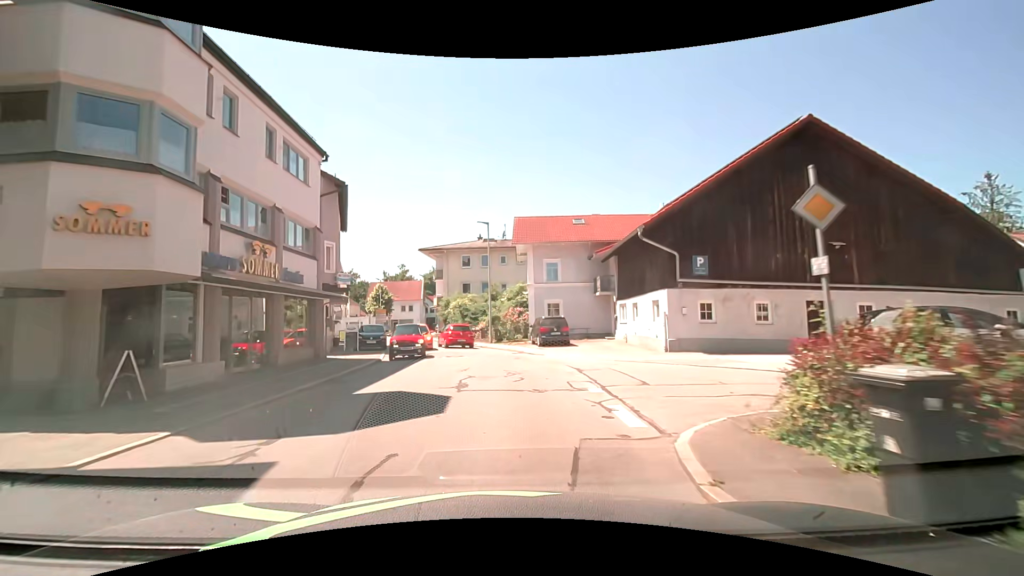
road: unclassified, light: Day
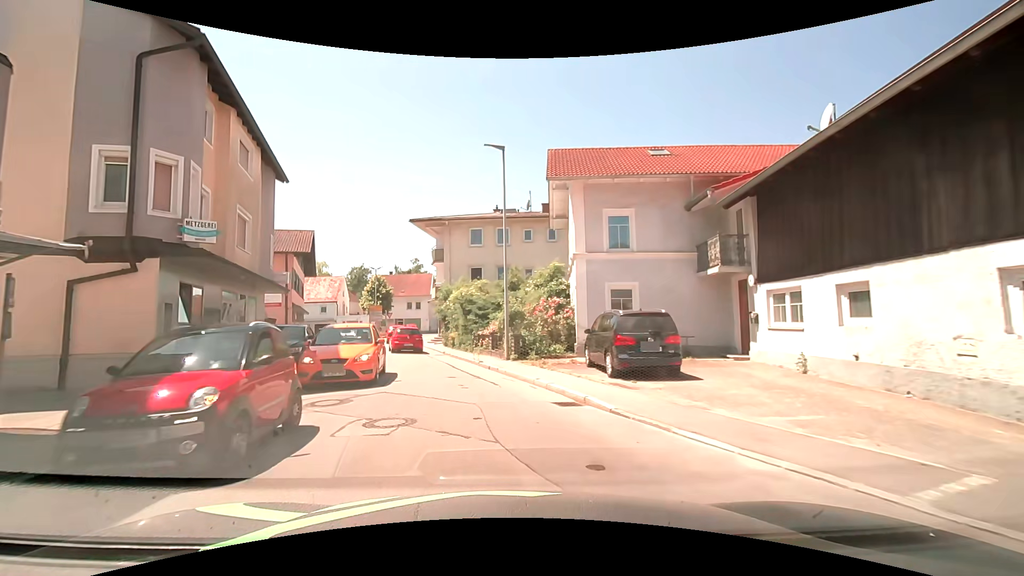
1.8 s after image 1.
(-0.3, +14.7) m; -2°
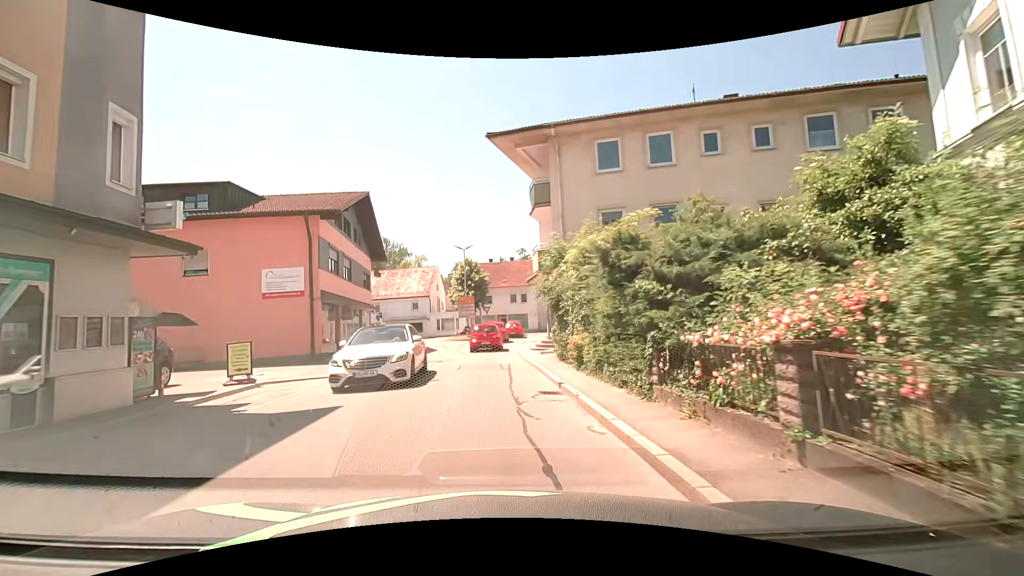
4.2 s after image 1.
(-1.8, +16.7) m; -13°
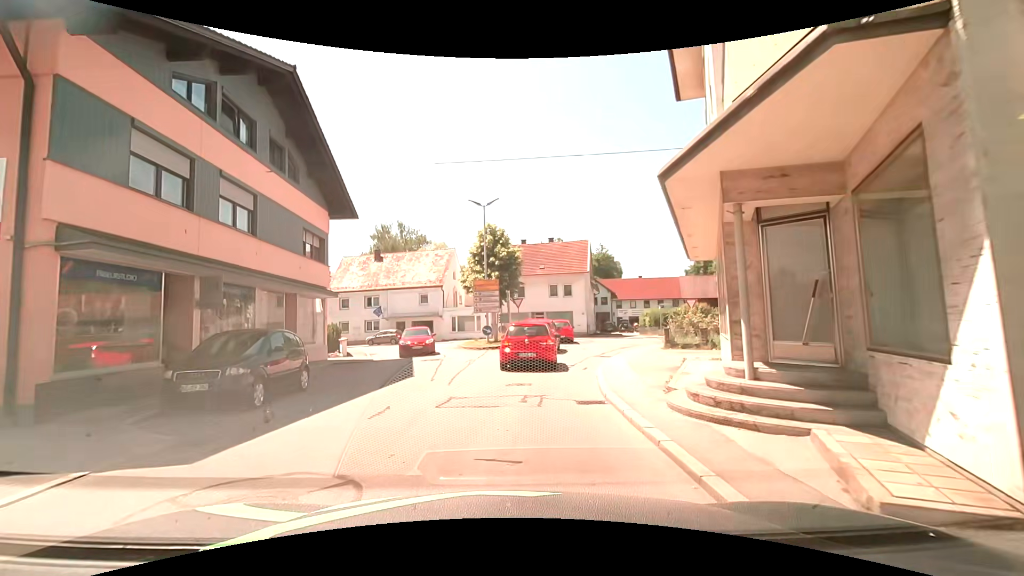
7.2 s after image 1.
(-0.7, +16.8) m; -4°
